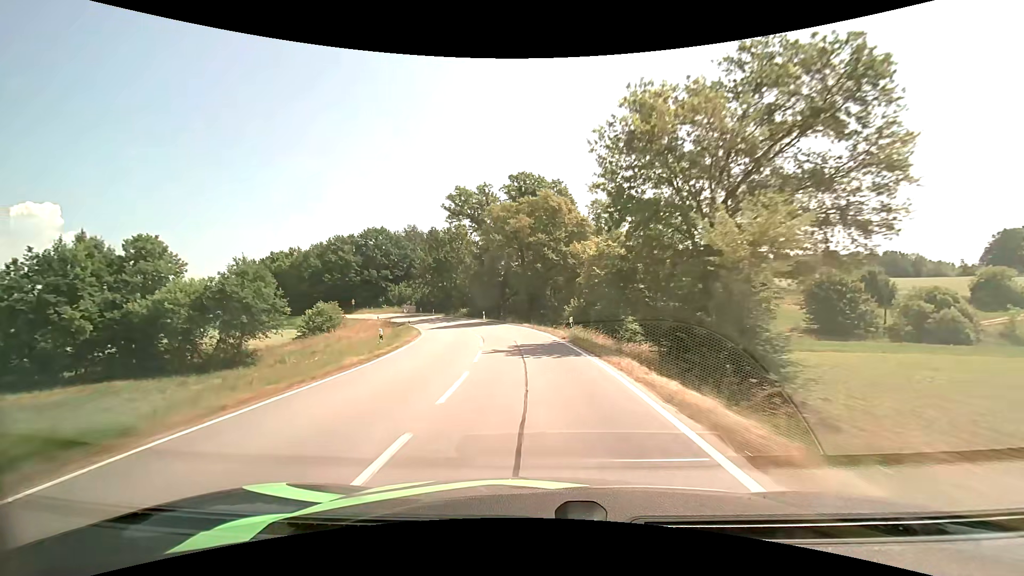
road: secondary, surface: asphalt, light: Day
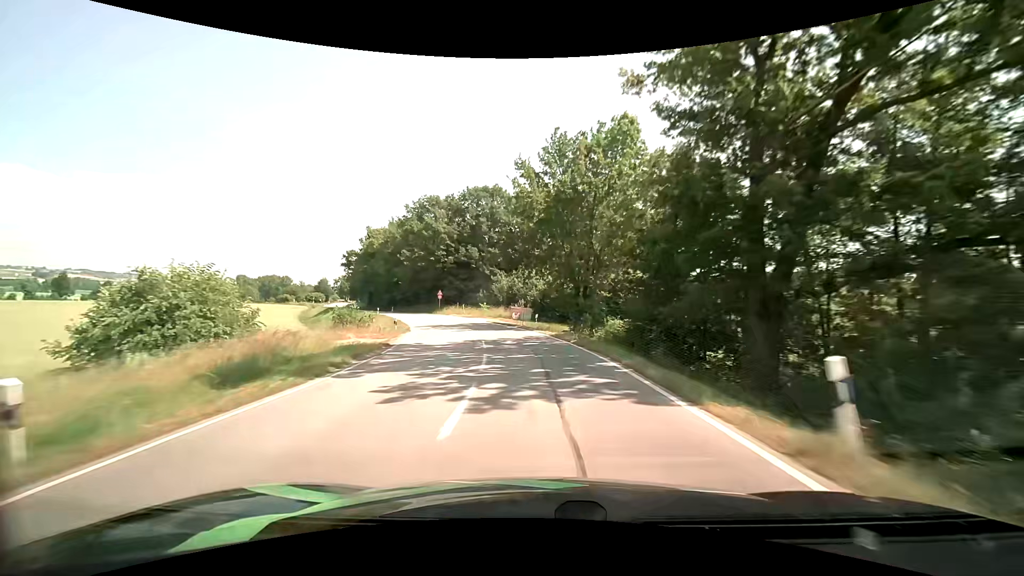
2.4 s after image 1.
(-6.9, +48.2) m; -17°
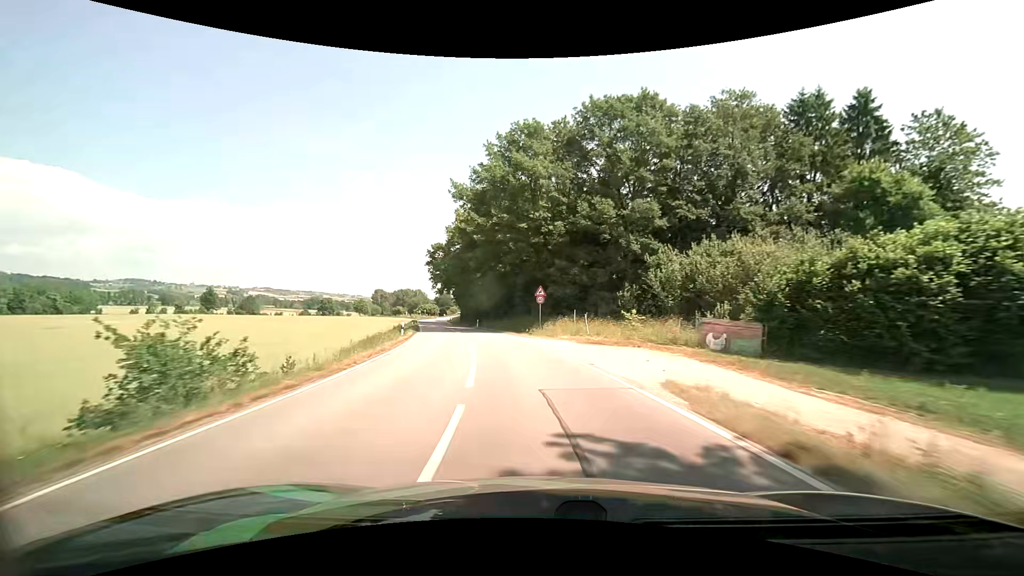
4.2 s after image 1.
(-4.5, +36.7) m; -15°
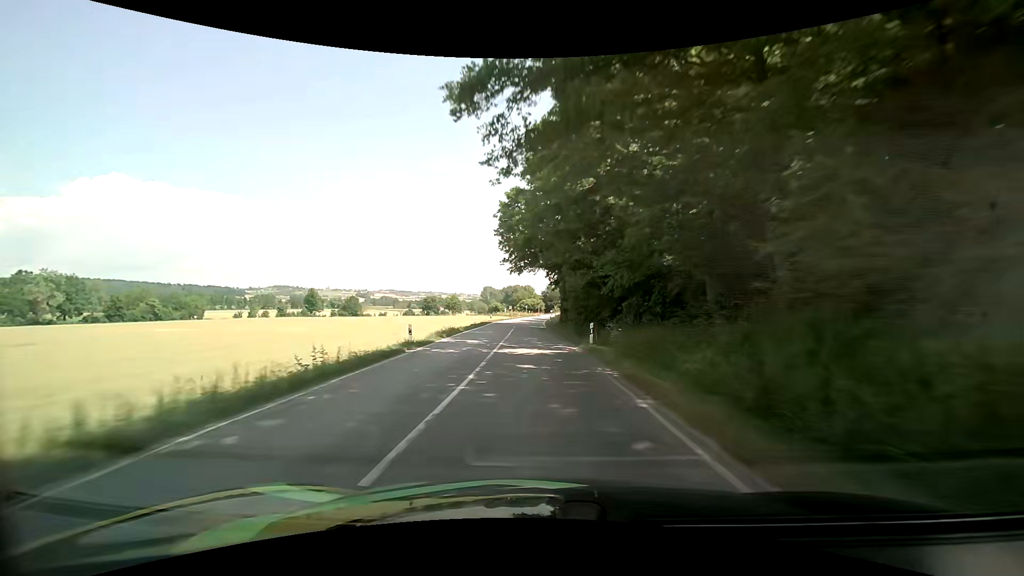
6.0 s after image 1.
(-4.5, +37.8) m; -13°
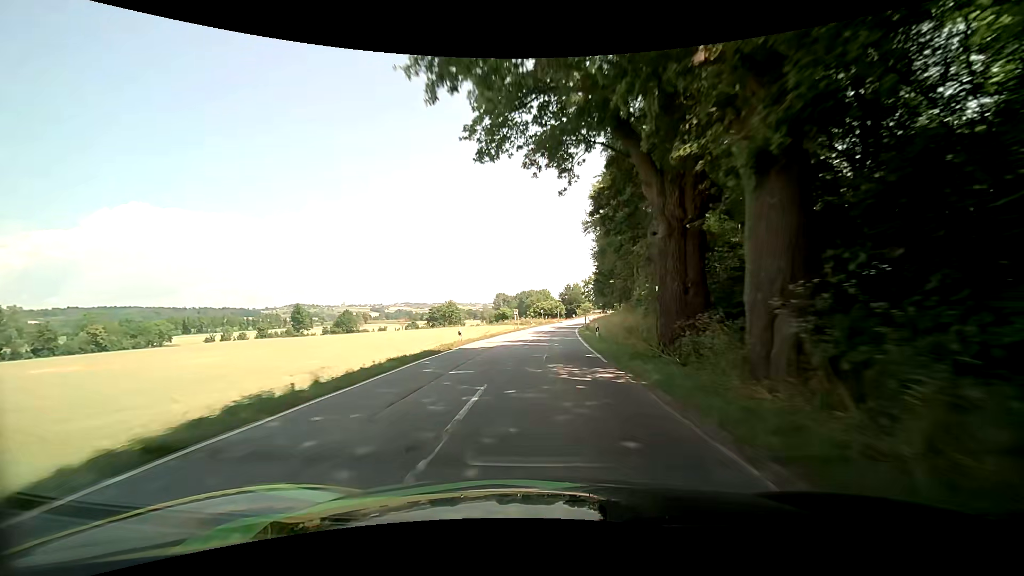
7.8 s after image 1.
(-0.9, +35.7) m; -3°
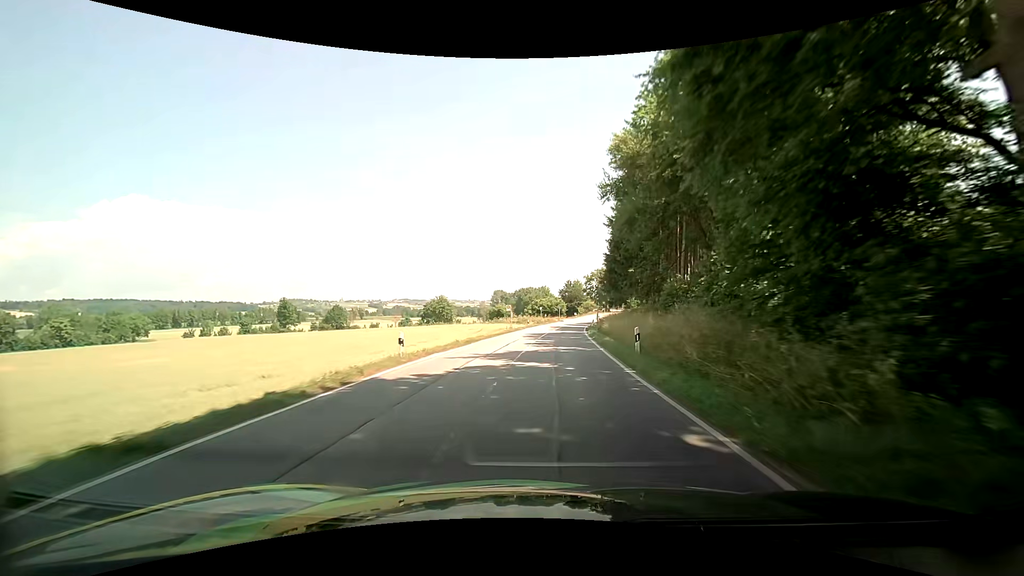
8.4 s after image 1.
(+0.1, +11.6) m; +1°
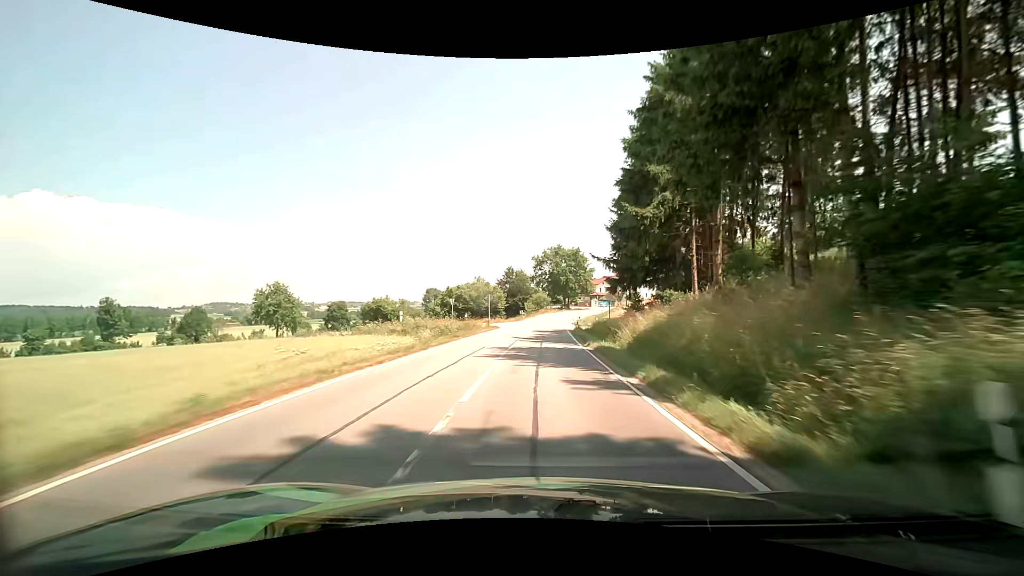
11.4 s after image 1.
(+2.6, +56.9) m; +6°
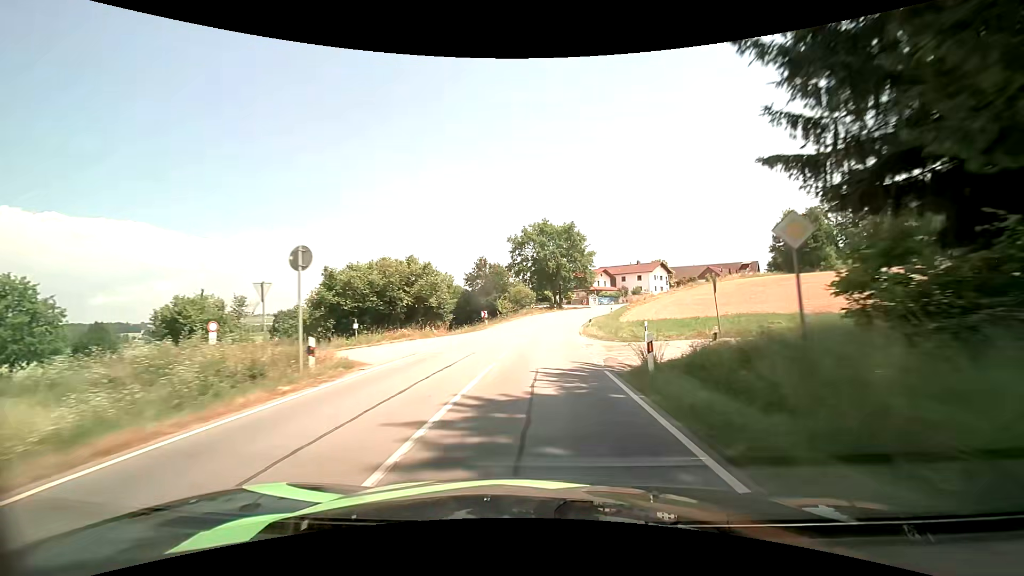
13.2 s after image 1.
(+0.5, +33.5) m; +2°
(0, +10) (0, +20) (+1, +30) (+2, +40) (+3, +50) (+5, +60) (+7, +69) (+10, +79) (+15, +88) (+20, +96) m
